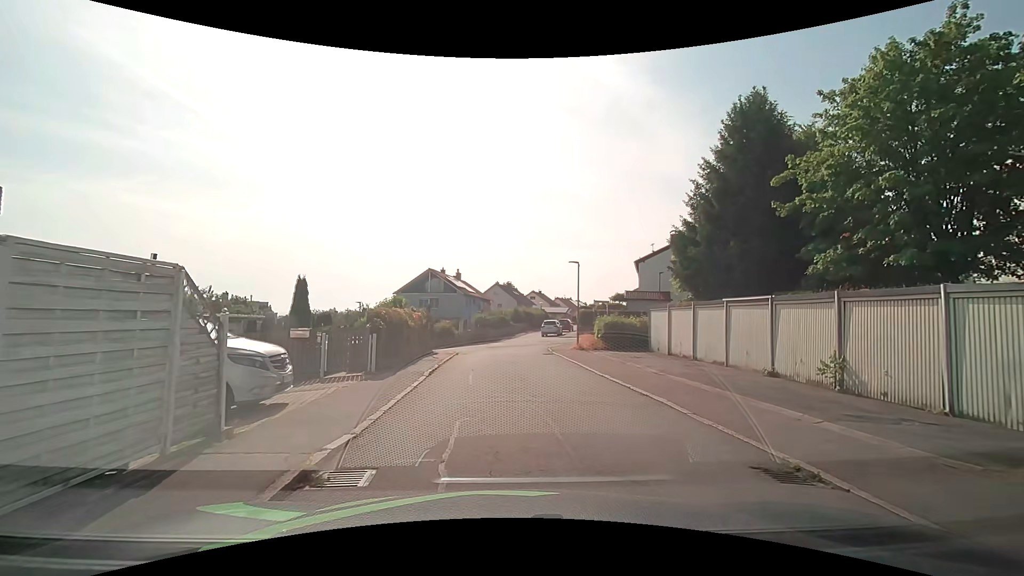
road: residential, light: Day
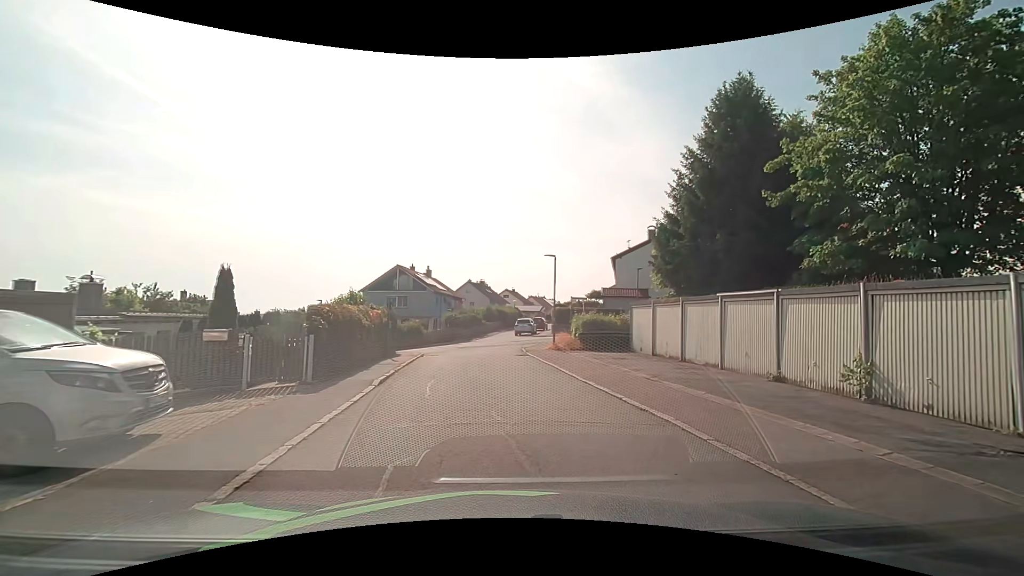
(+0.1, +2.3) m; +4°
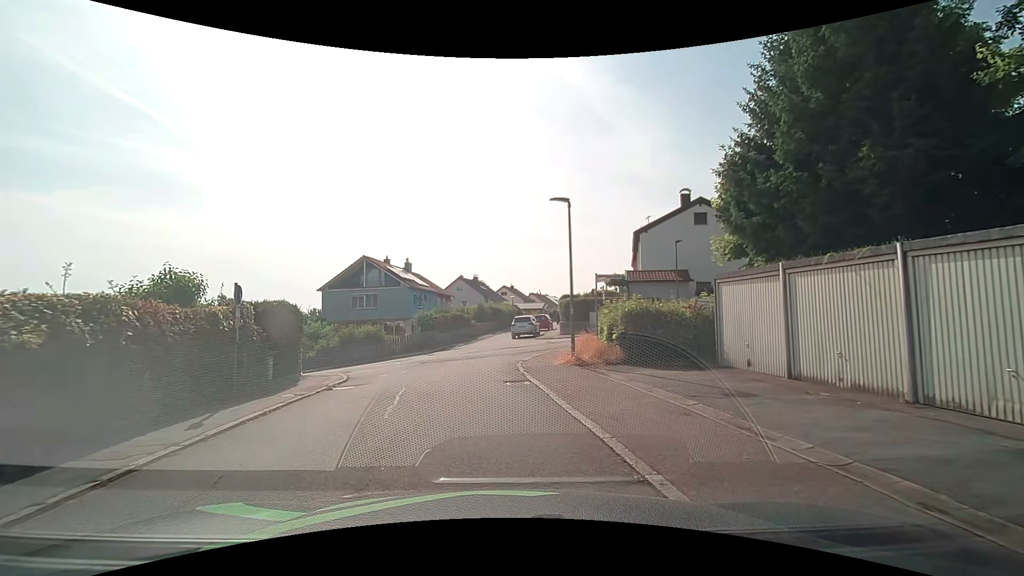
(+0.5, +11.4) m; -1°
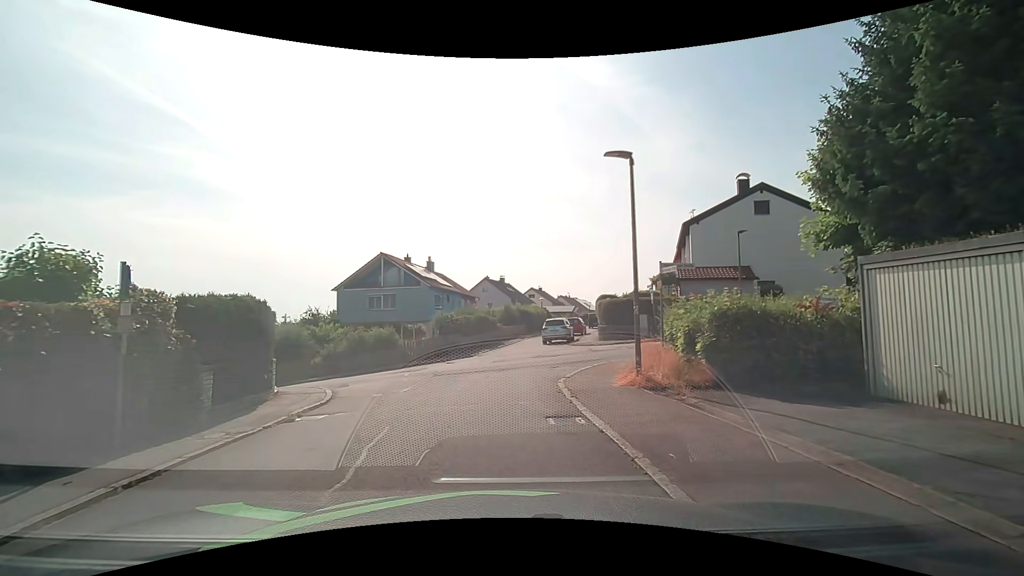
(-0.1, +4.2) m; -4°
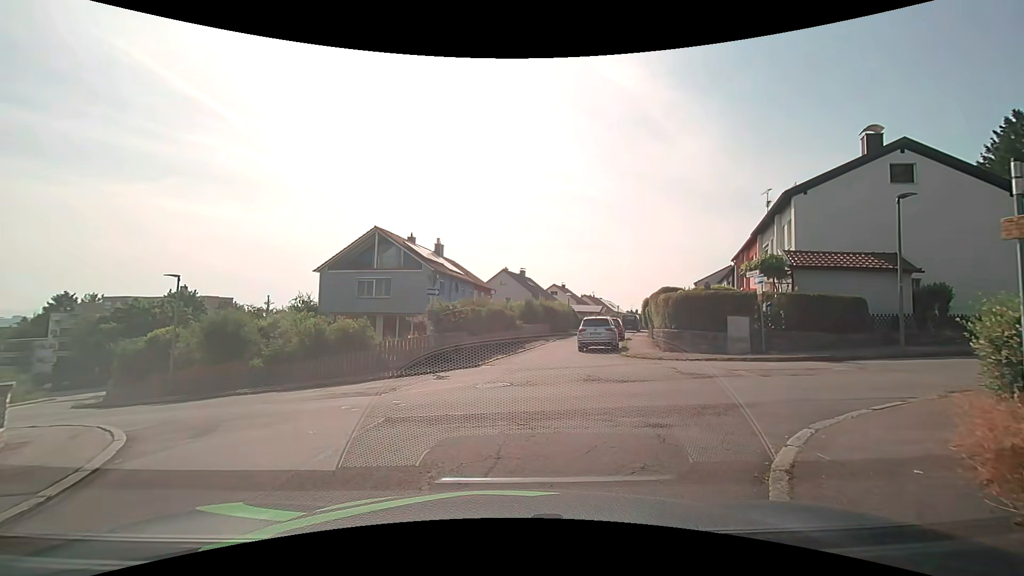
(-0.1, +8.7) m; -2°
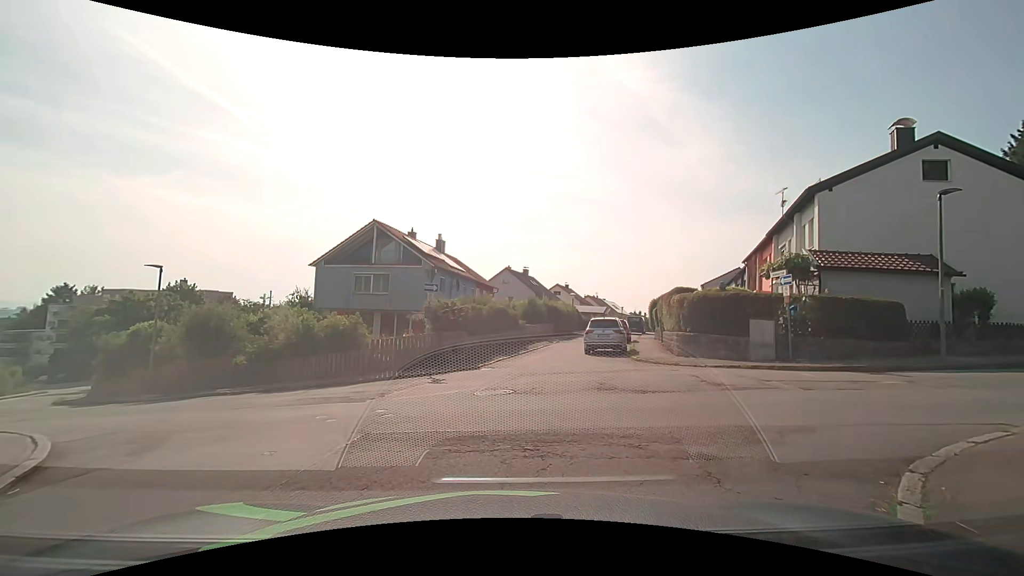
(0.0, +1.4) m; -2°
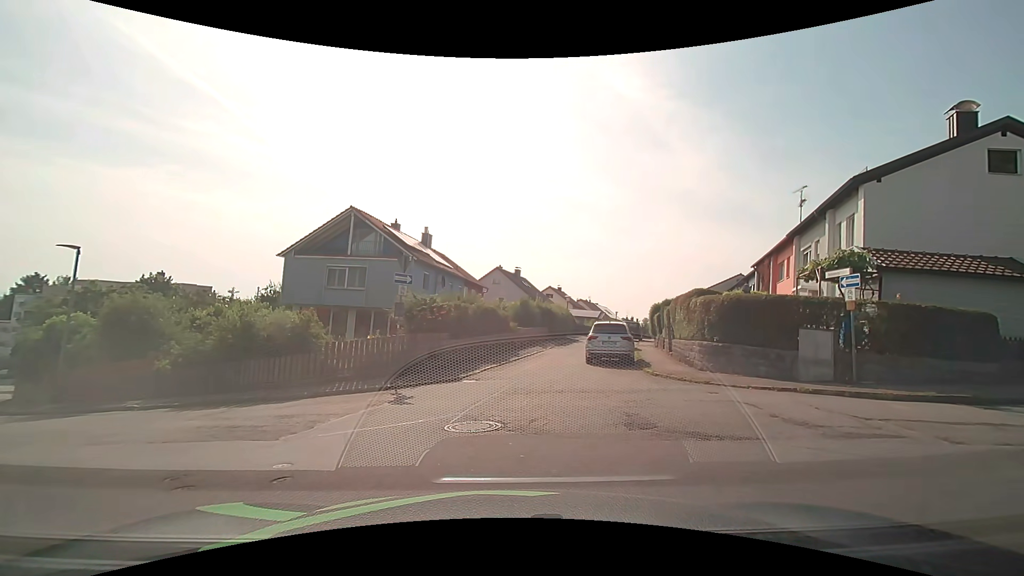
(+0.1, +3.2) m; +1°
